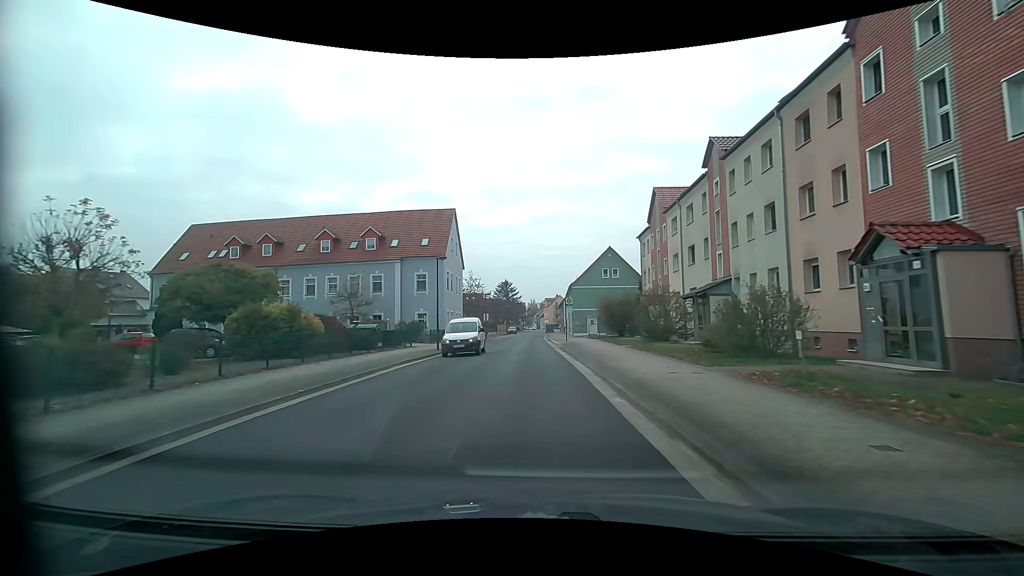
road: residential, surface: asphalt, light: Day
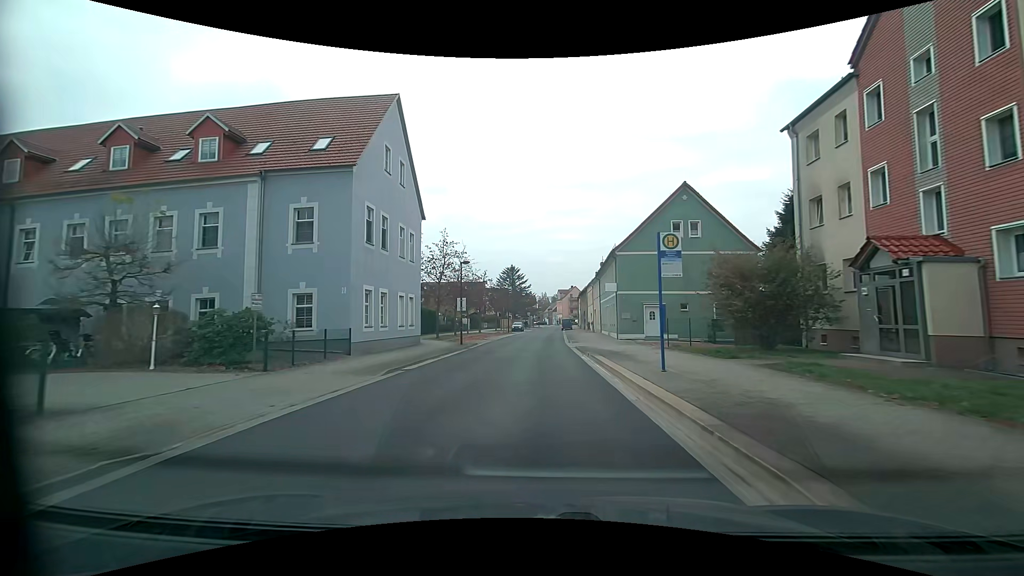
(-0.5, +27.8) m; -1°
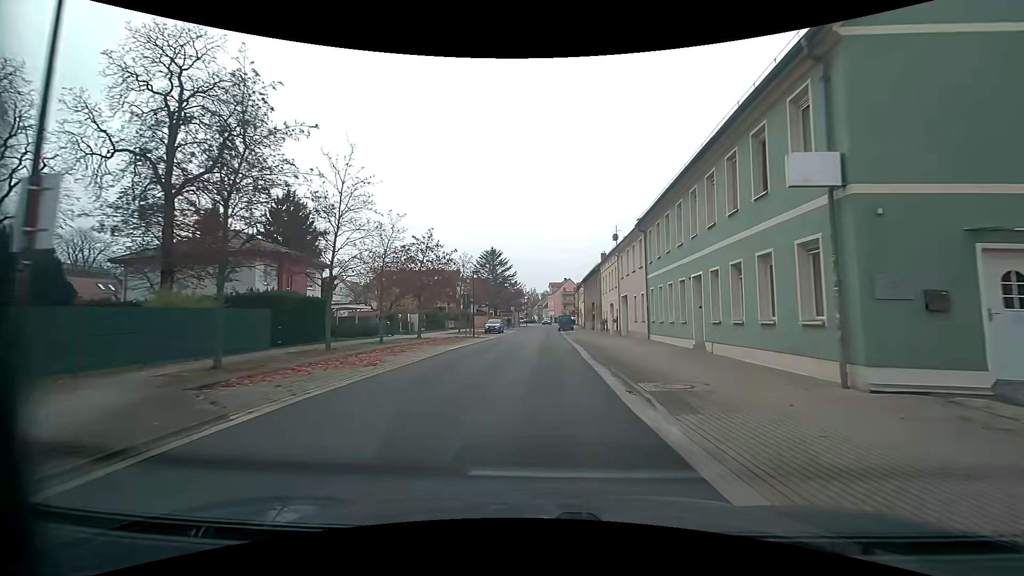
(+0.3, +28.1) m; +1°
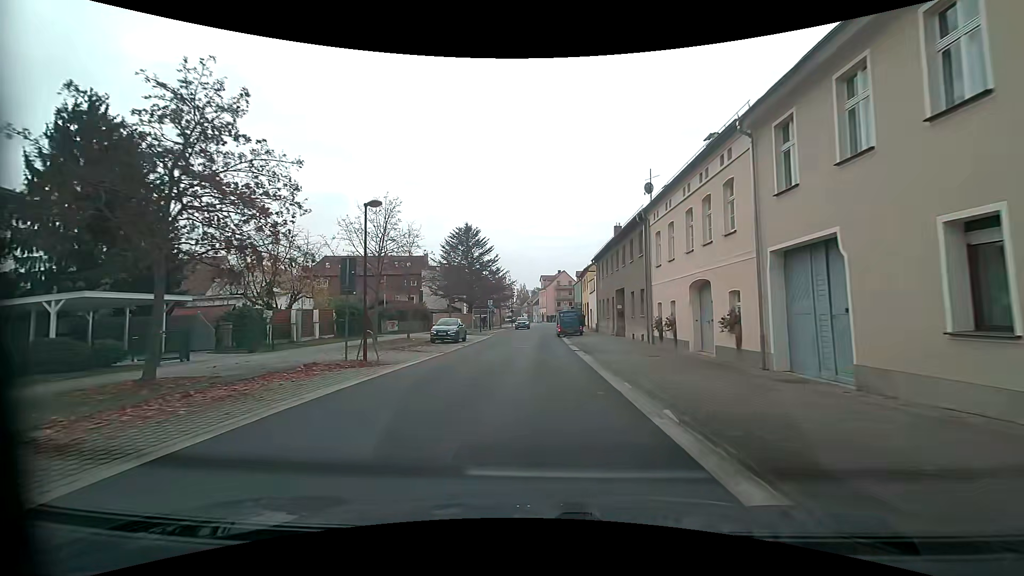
(+0.4, +24.2) m; +2°
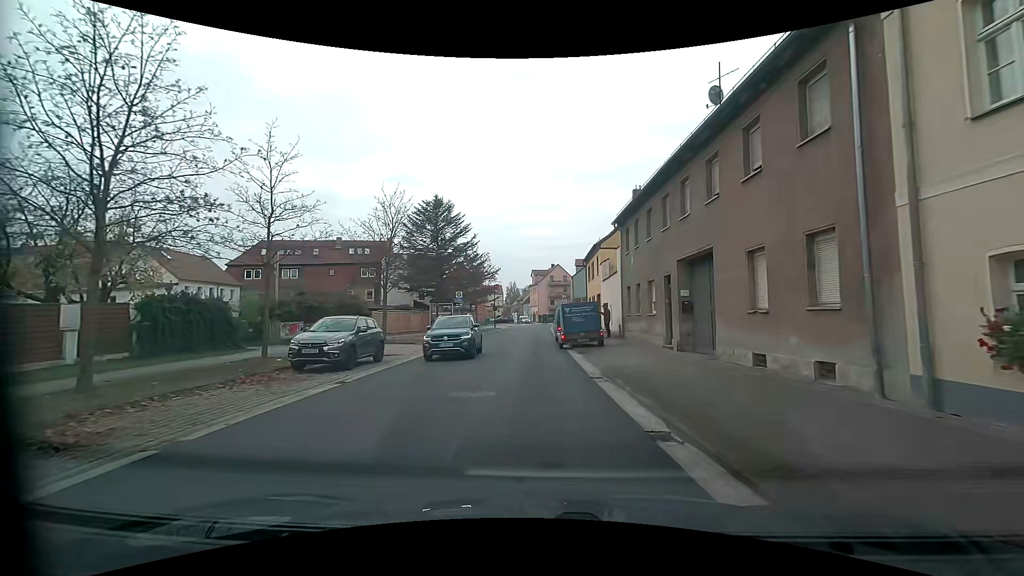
(0.0, +16.9) m; 0°
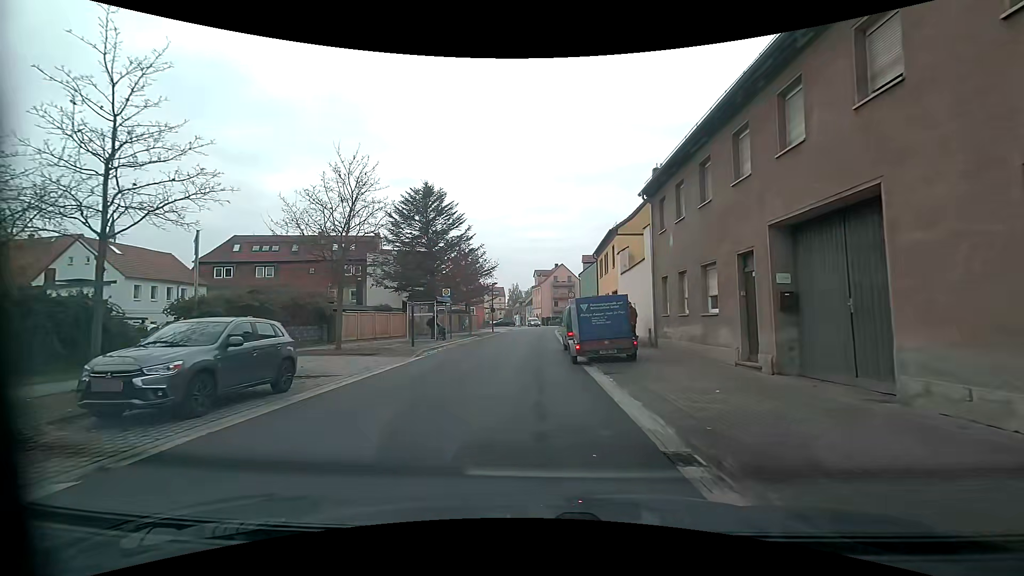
(0.0, +6.8) m; 0°
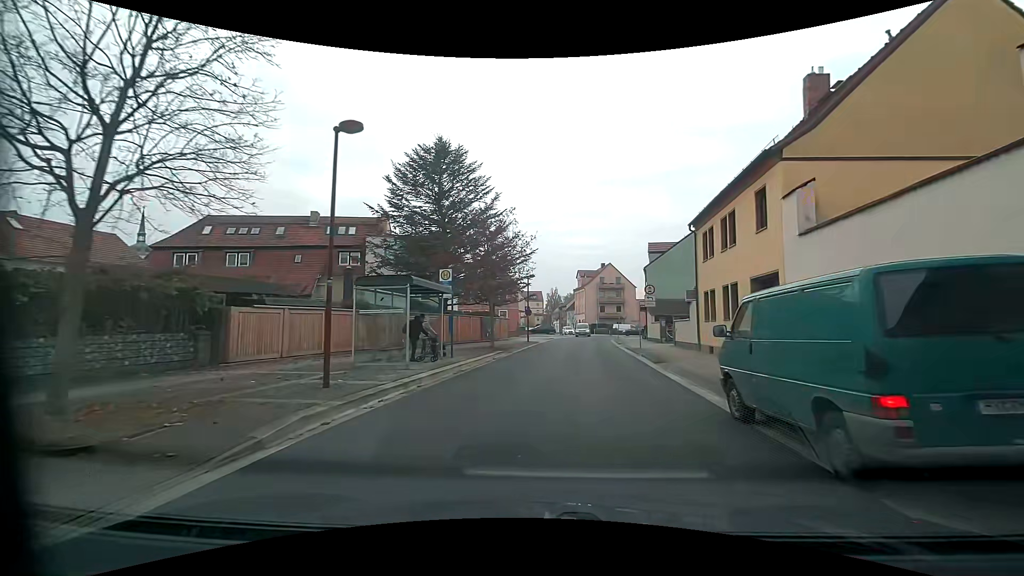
(-1.1, +15.3) m; -4°
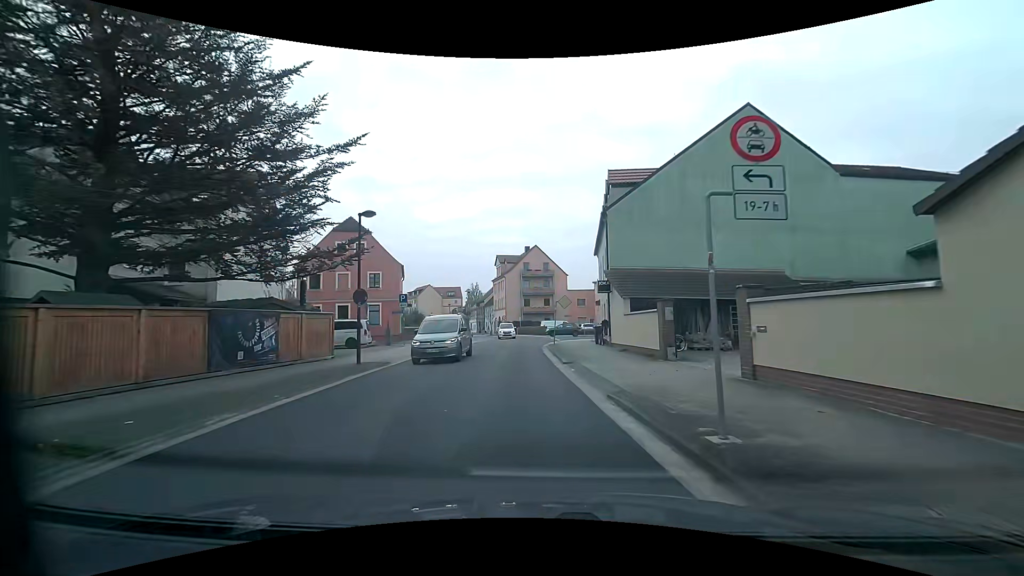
(+2.6, +23.5) m; +8°
